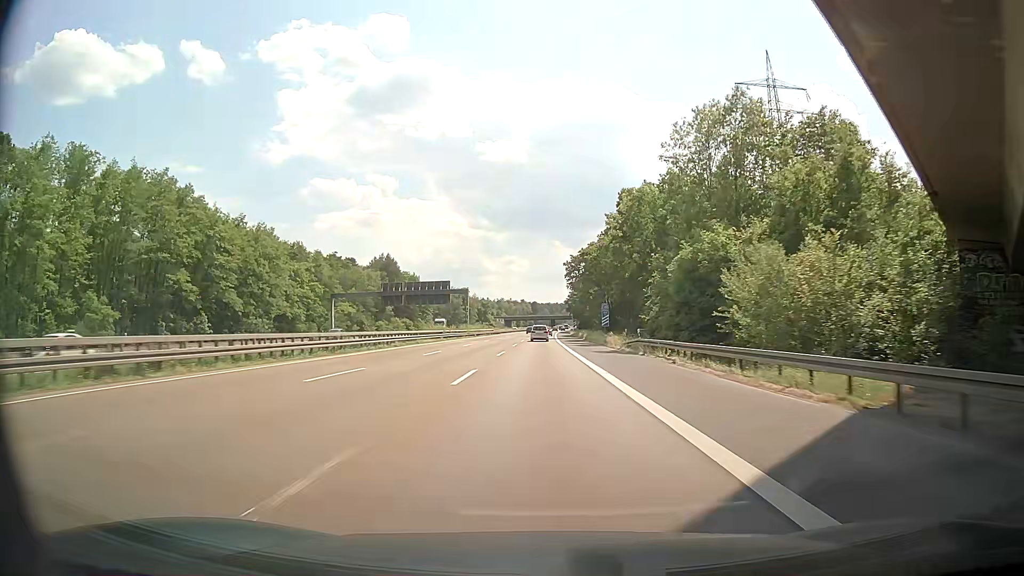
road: motorway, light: Day
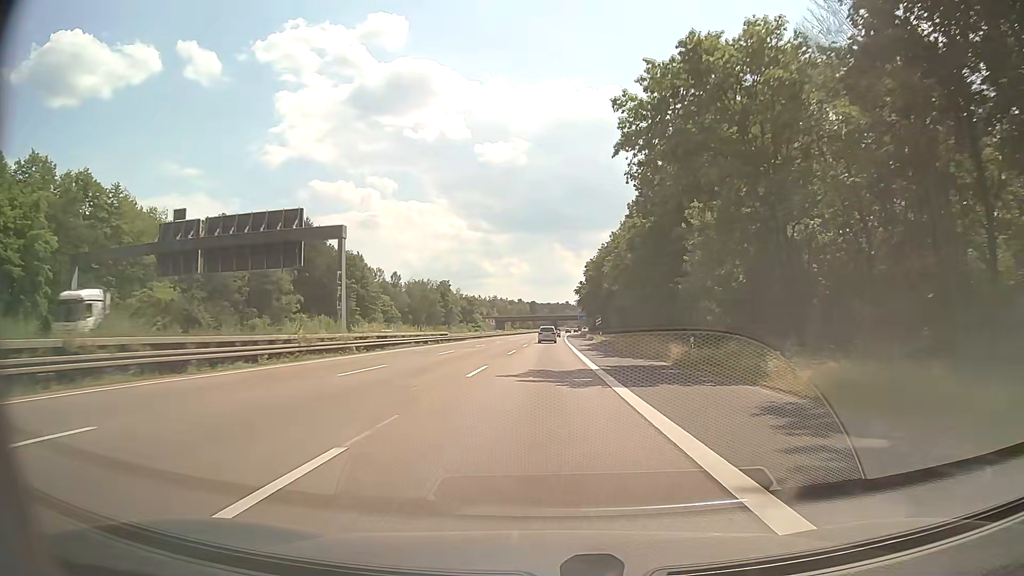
(+1.0, +69.0) m; +1°
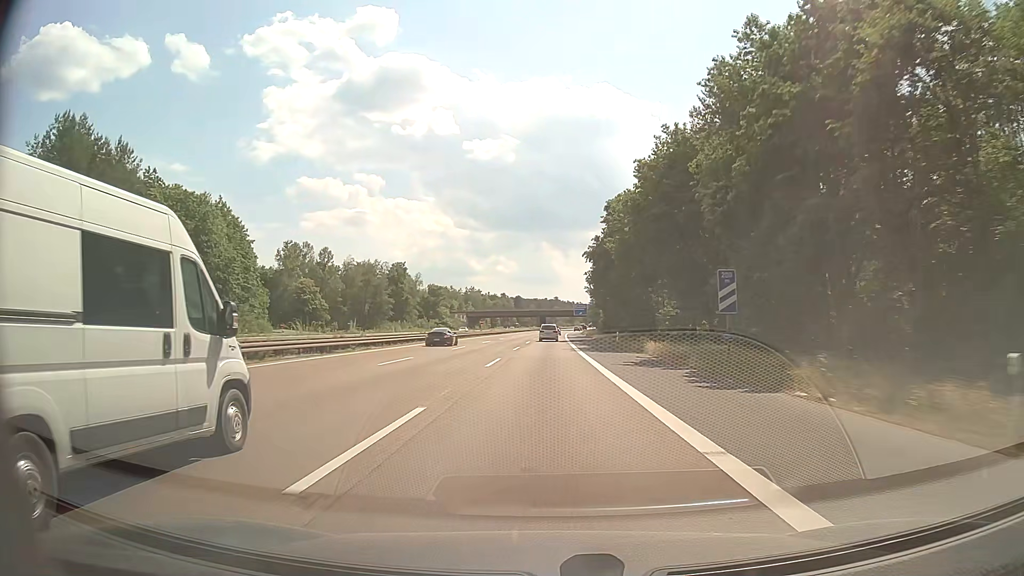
(+0.6, +68.5) m; +1°
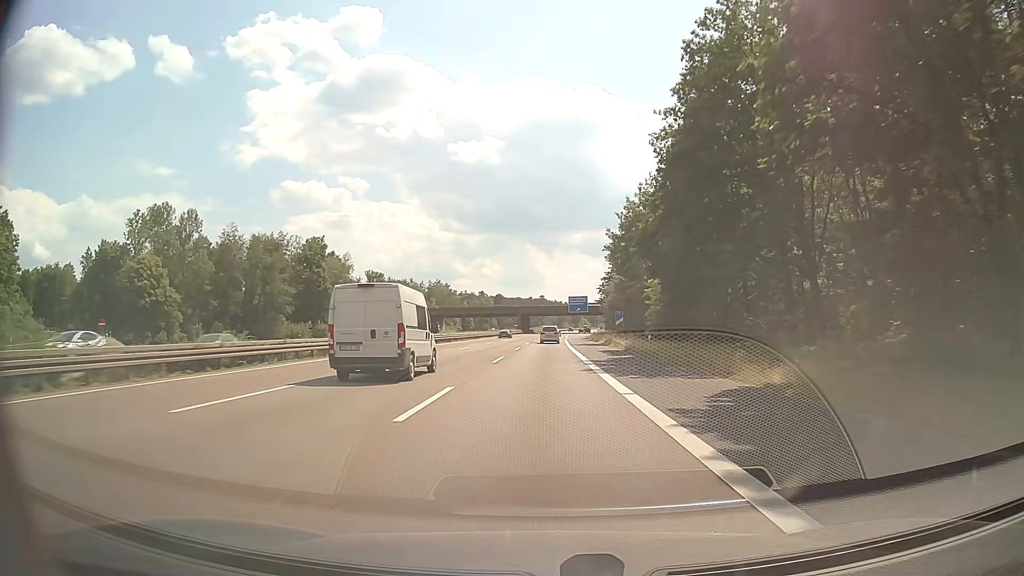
(+0.4, +67.7) m; +1°
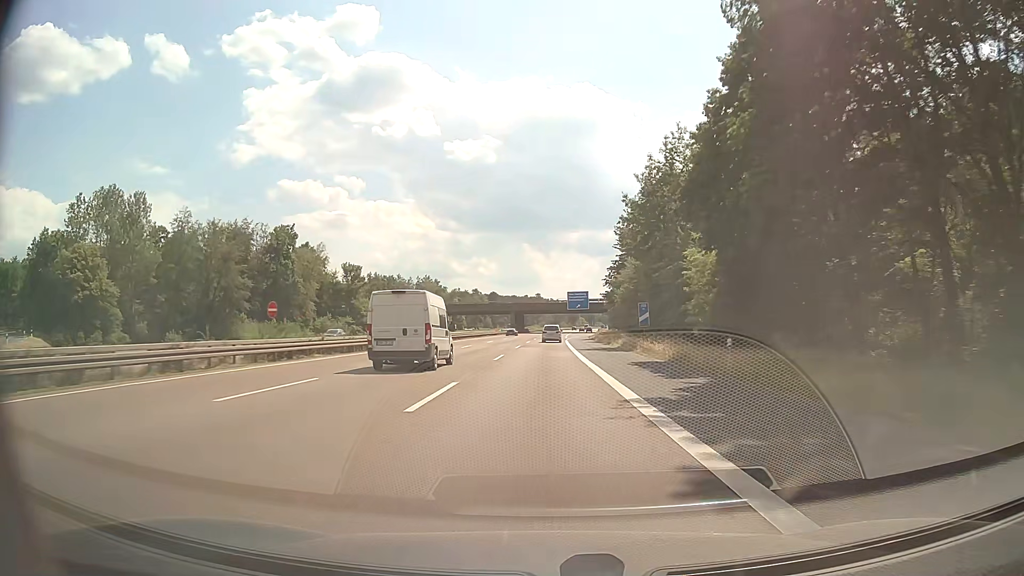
(-0.1, +16.7) m; 0°
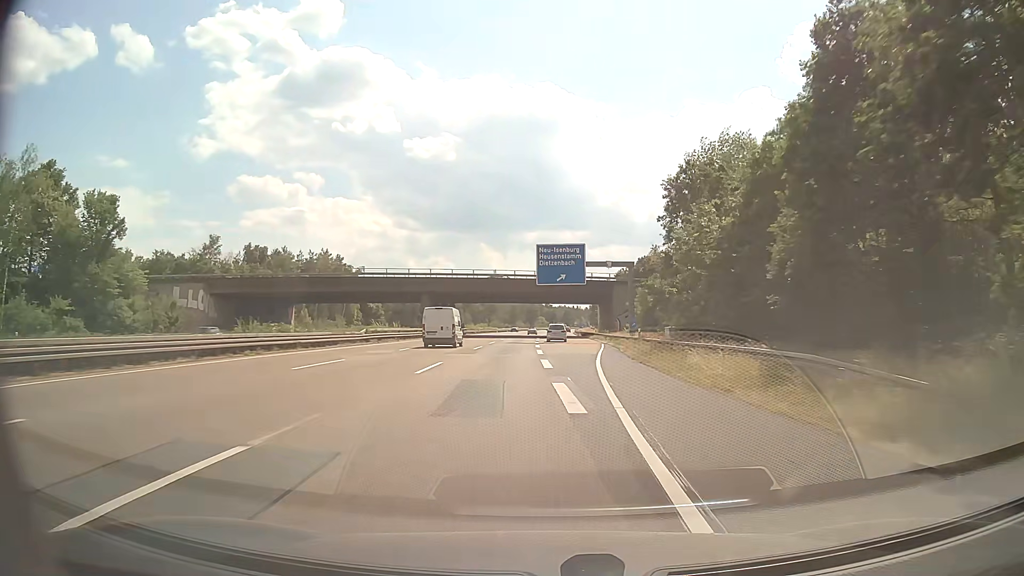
(+1.7, +82.0) m; +4°
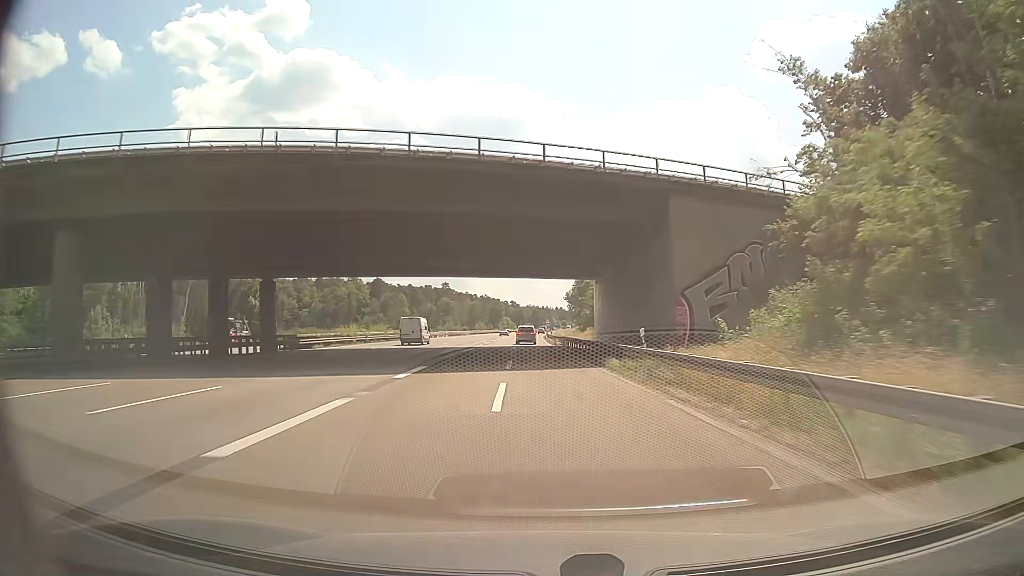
(+2.7, +63.3) m; +3°
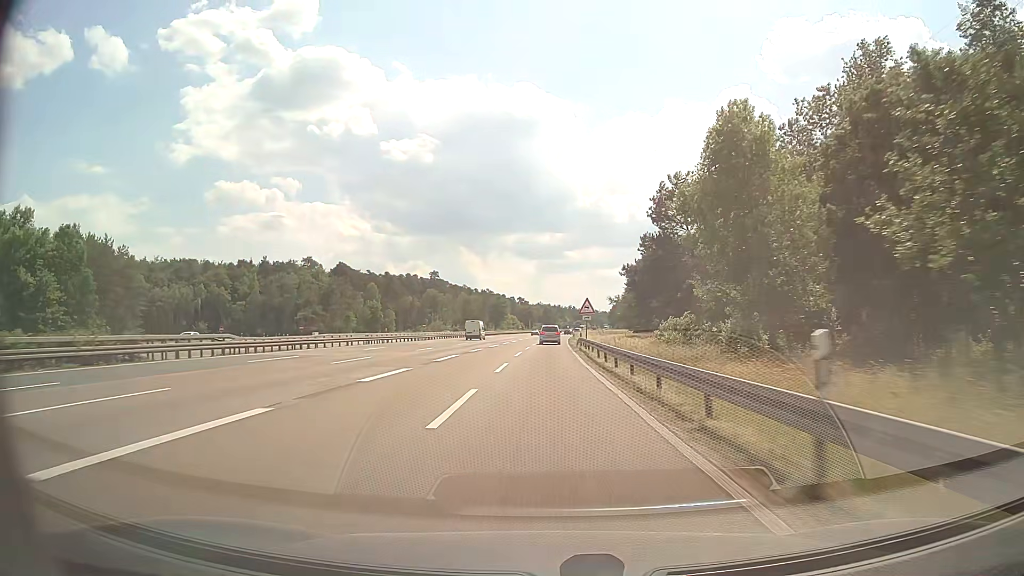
(-2.1, +73.8) m; -1°
(0, +10) (0, +20) (0, +30) (0, +40) (0, +50) (+1, +60) (+1, +70) (+1, +80) (+1, +90) (+2, +100) m
